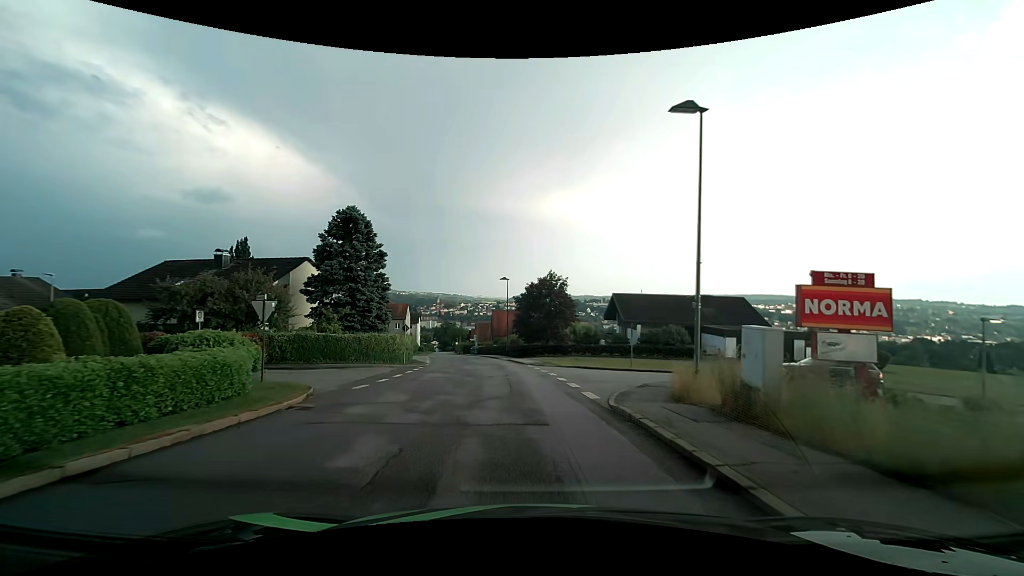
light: Day
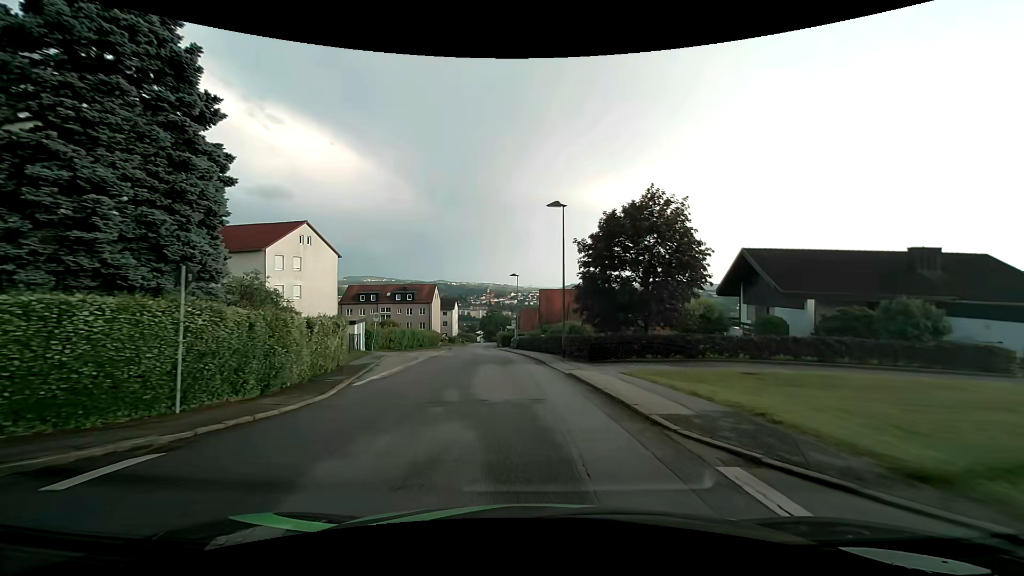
(-1.3, +26.5) m; -5°
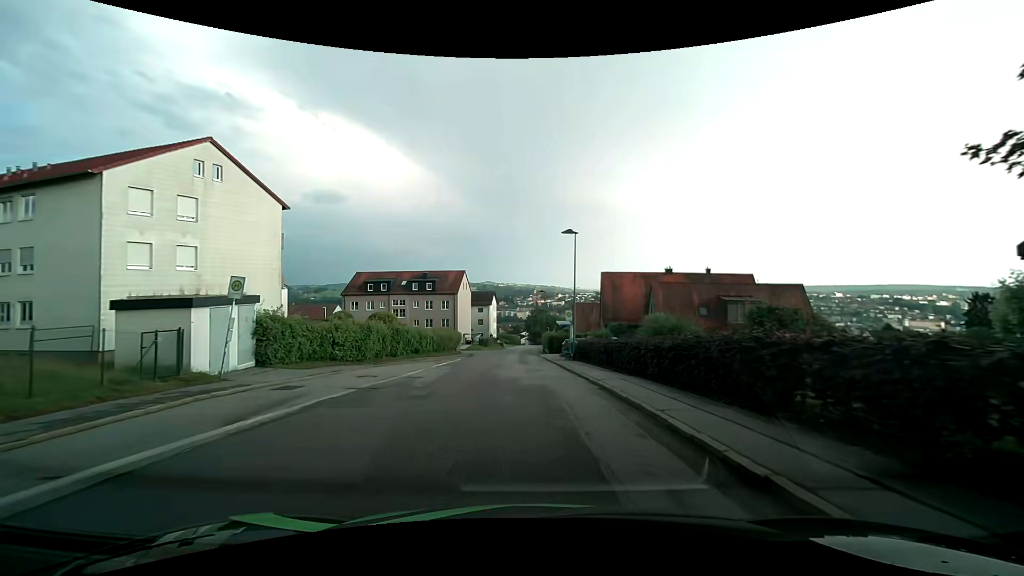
(-1.3, +23.5) m; -5°
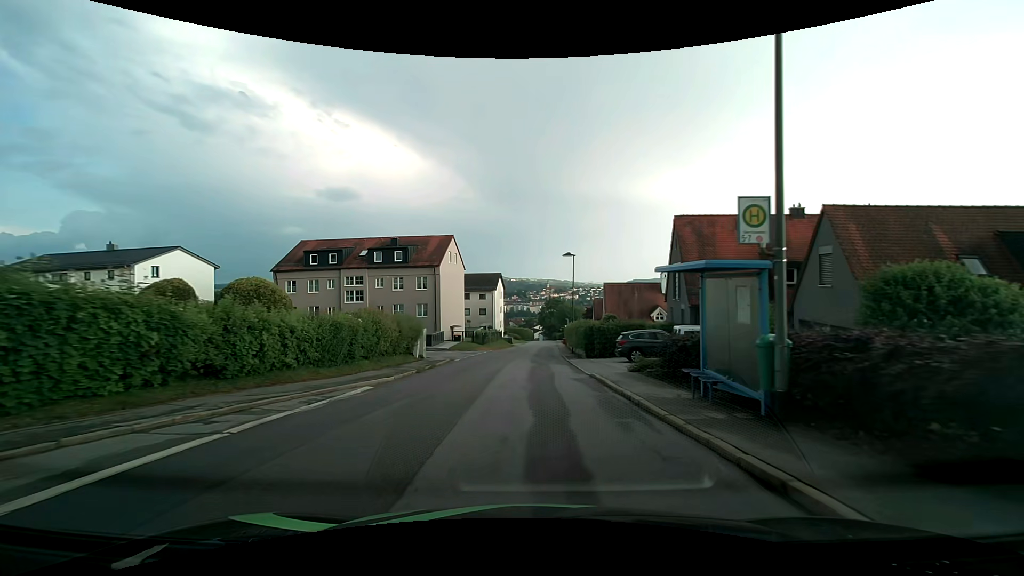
(-0.6, +25.0) m; -2°
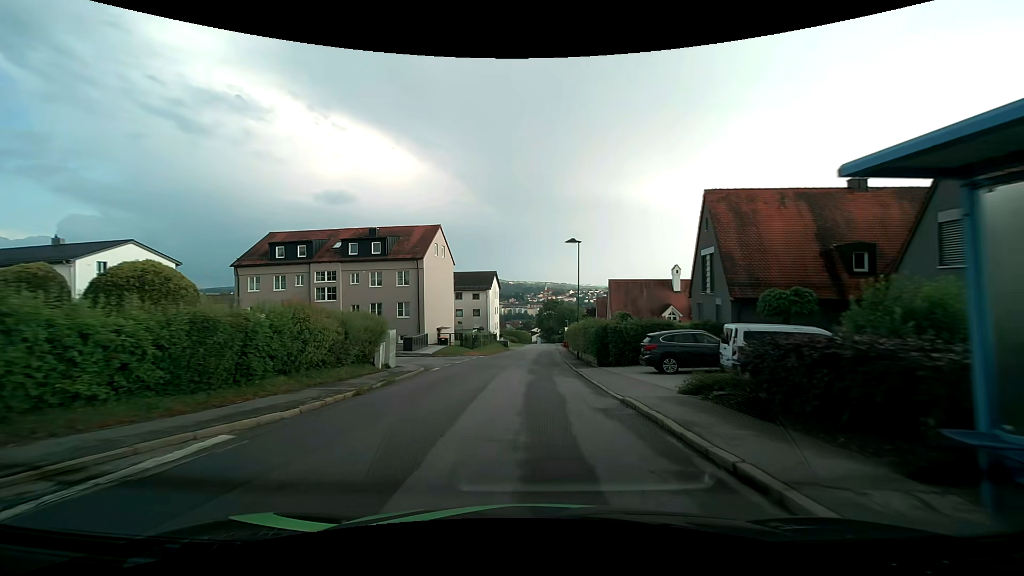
(0.0, +6.5) m; 0°
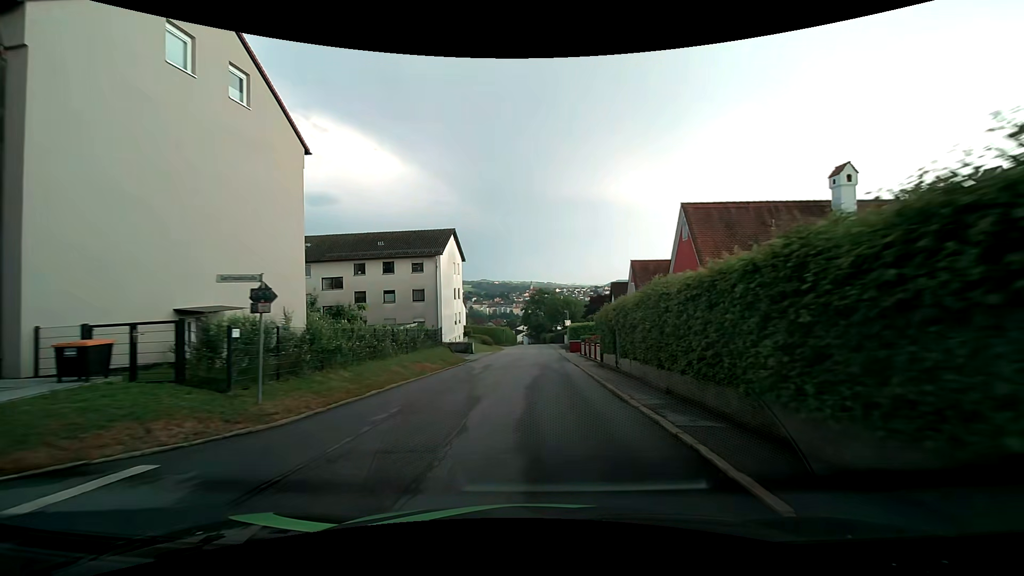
(+0.3, +34.3) m; +1°
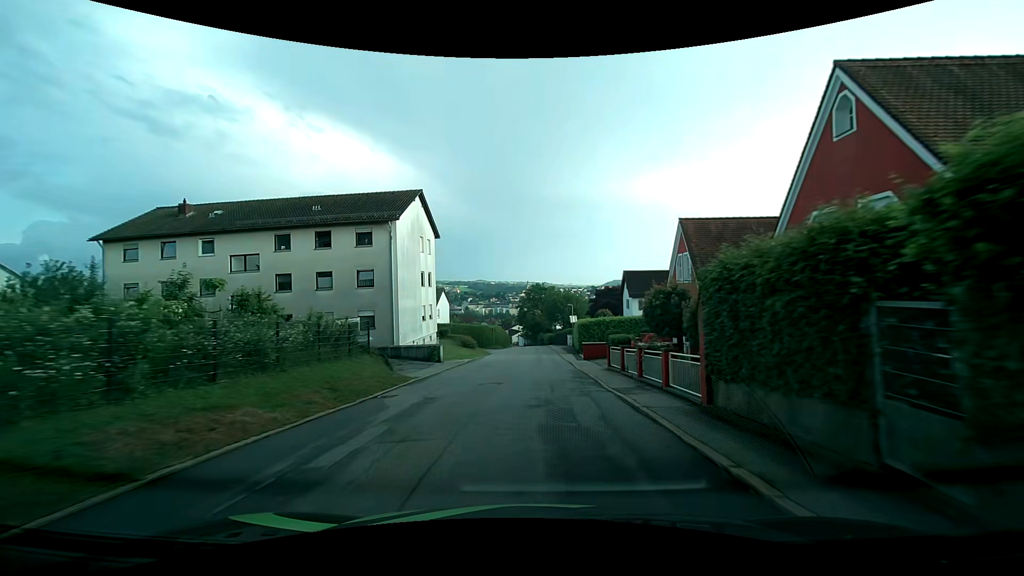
(+0.1, +14.4) m; +1°
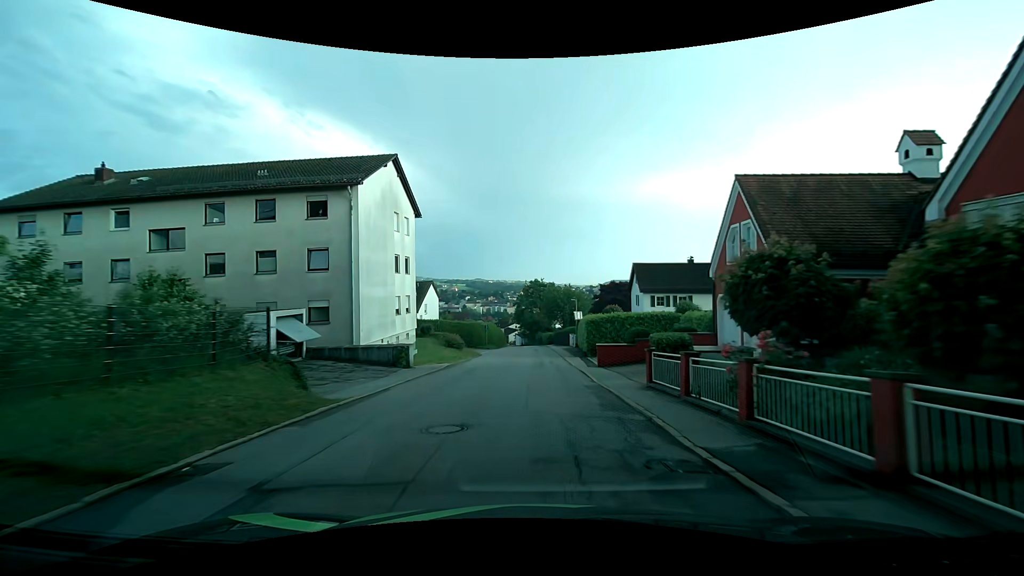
(0.0, +7.3) m; 0°
(0, +10) (0, +20) (0, +30) (0, +40) (0, +50) (0, +60) (0, +70) (0, +80) (0, +90) (0, +100) m
